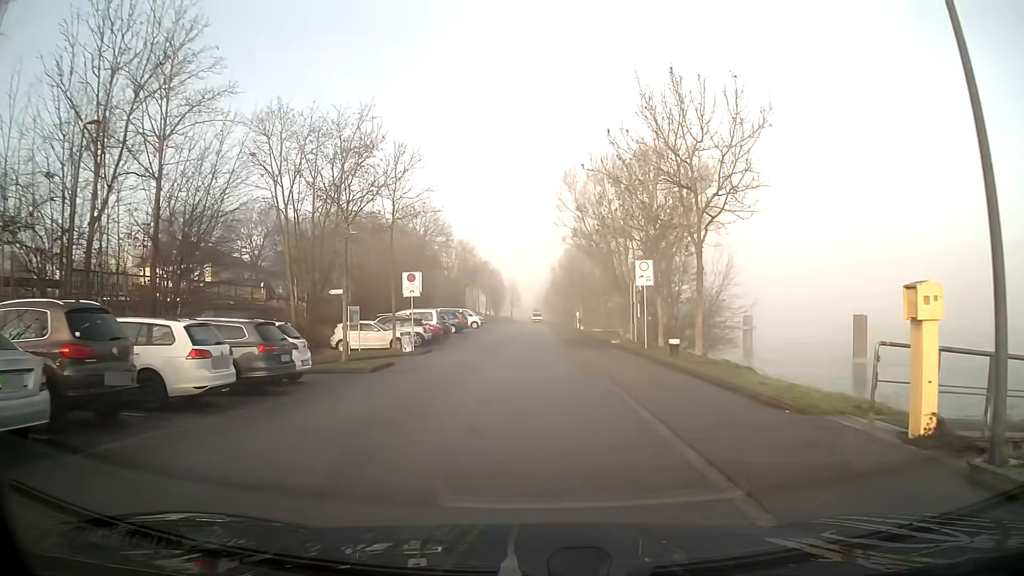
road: residential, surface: asphalt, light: Day
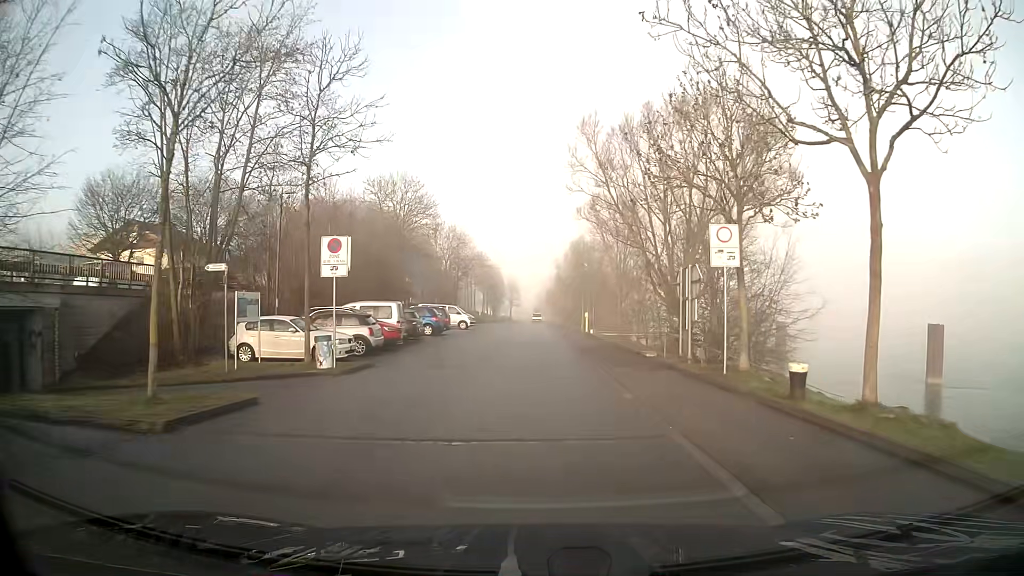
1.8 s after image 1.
(0.0, +11.4) m; 0°
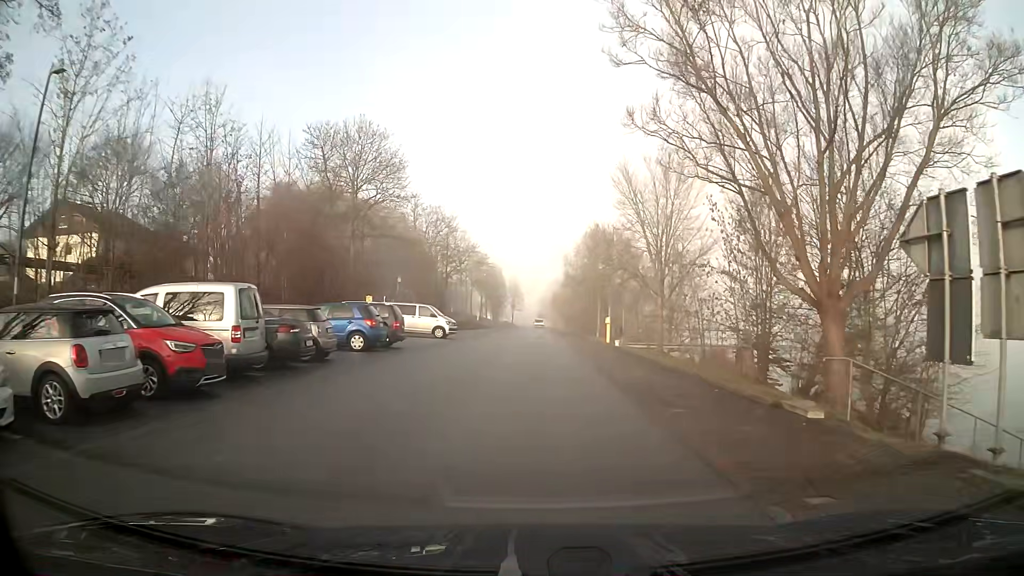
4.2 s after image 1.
(0.0, +15.6) m; 0°
